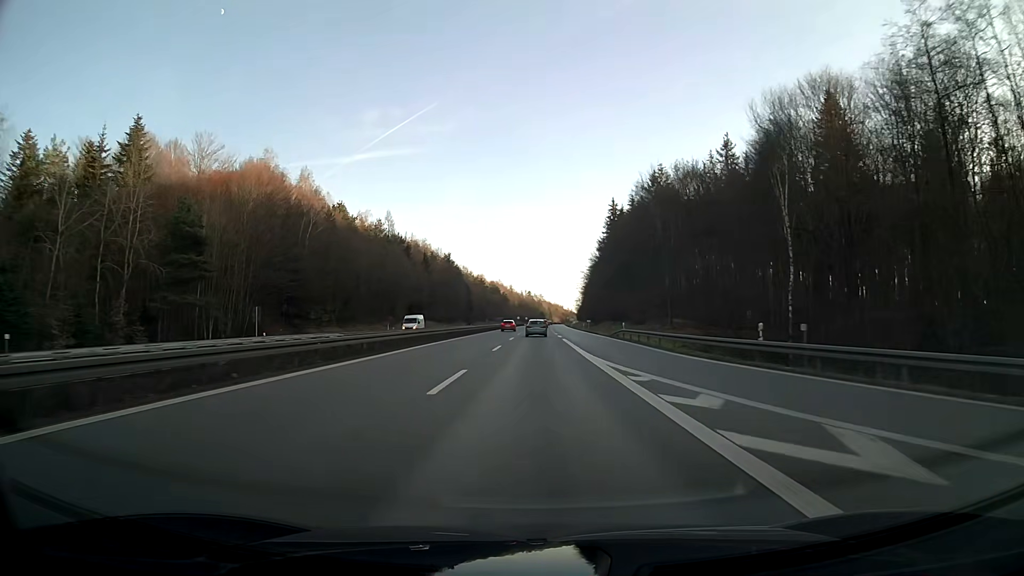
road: motorway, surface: asphalt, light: Day
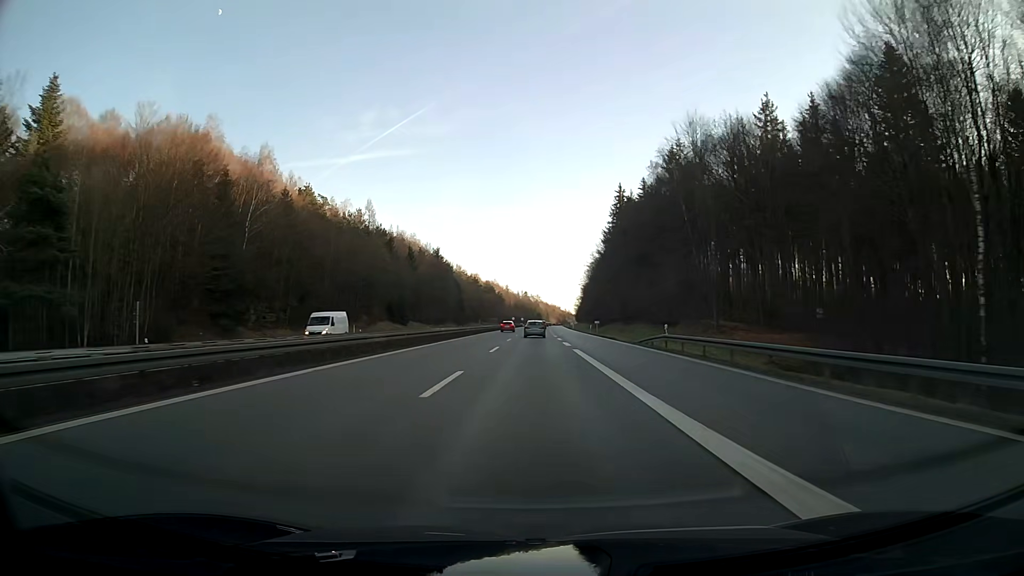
(0.0, +18.6) m; 0°
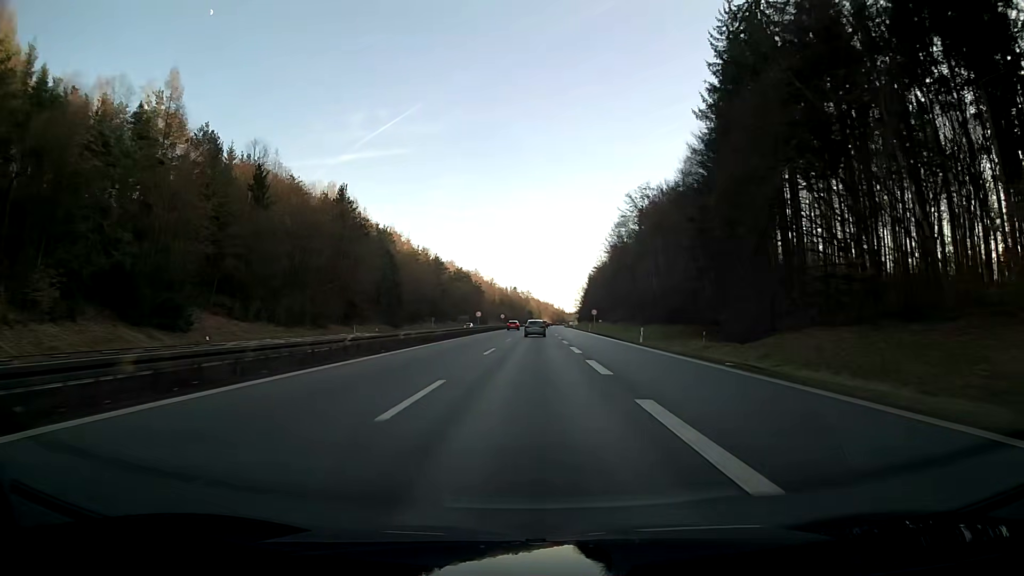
(+0.7, +93.9) m; +1°
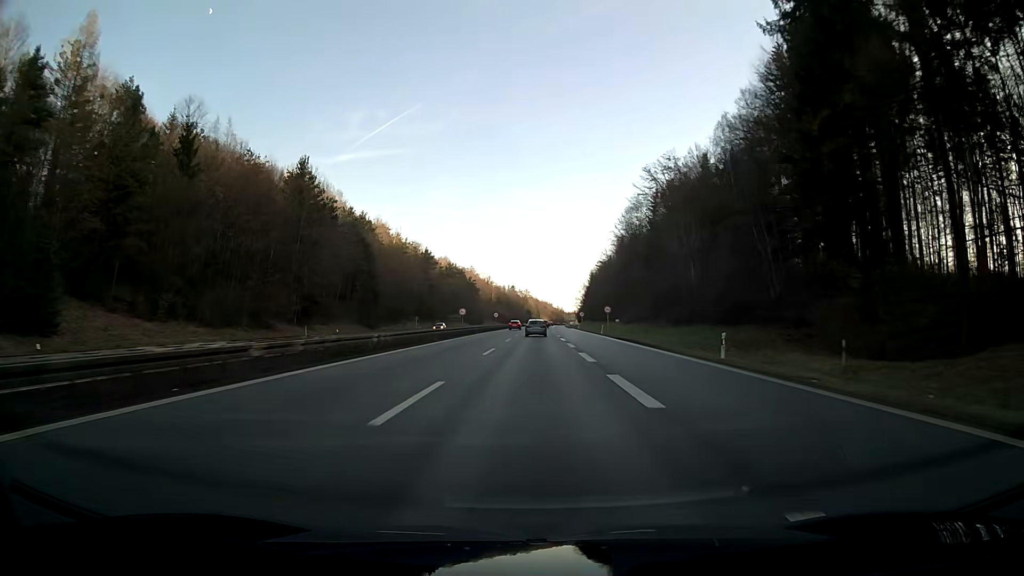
(0.0, +18.9) m; 0°
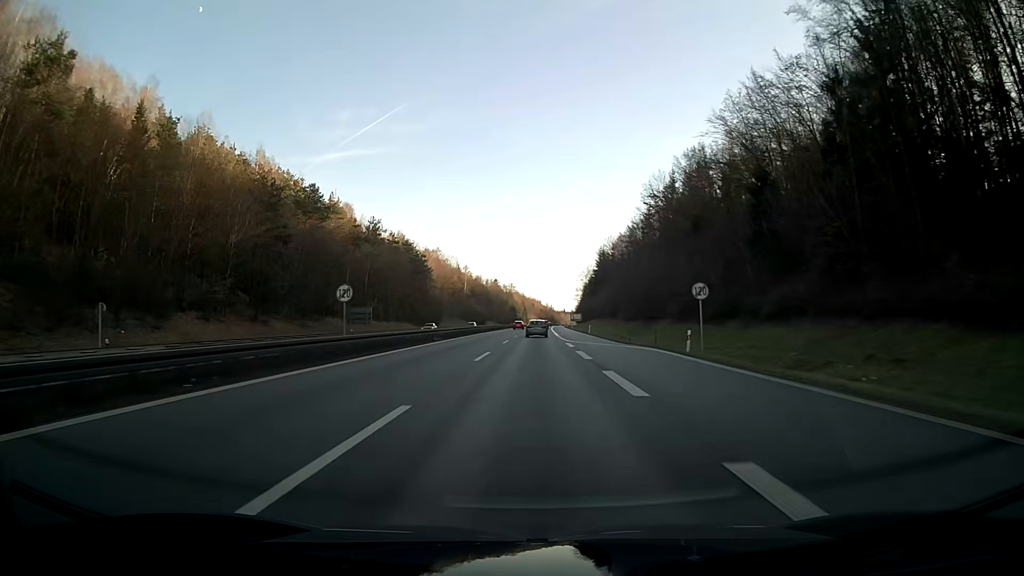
(+0.9, +94.7) m; +1°
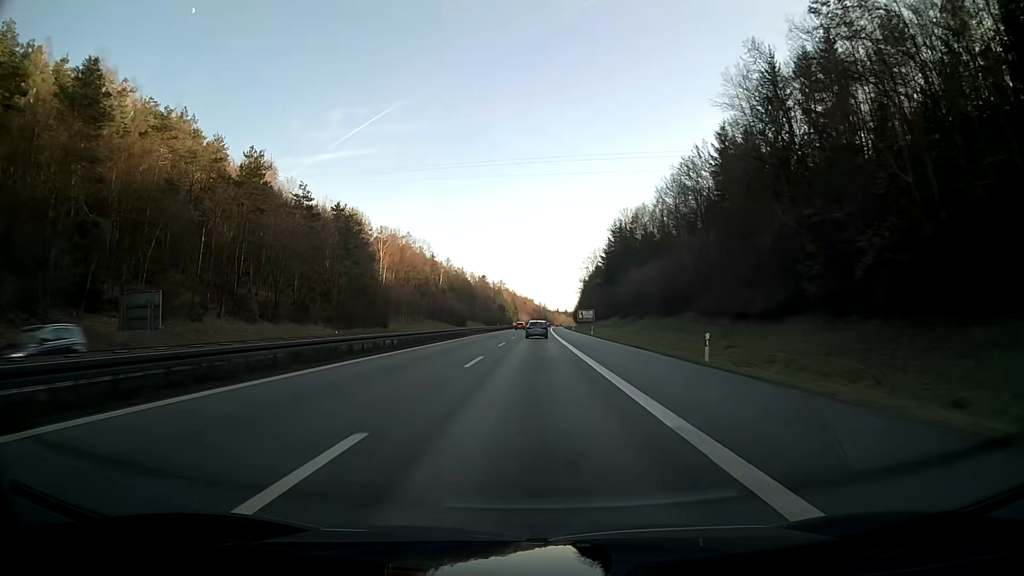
(+0.3, +56.8) m; +1°
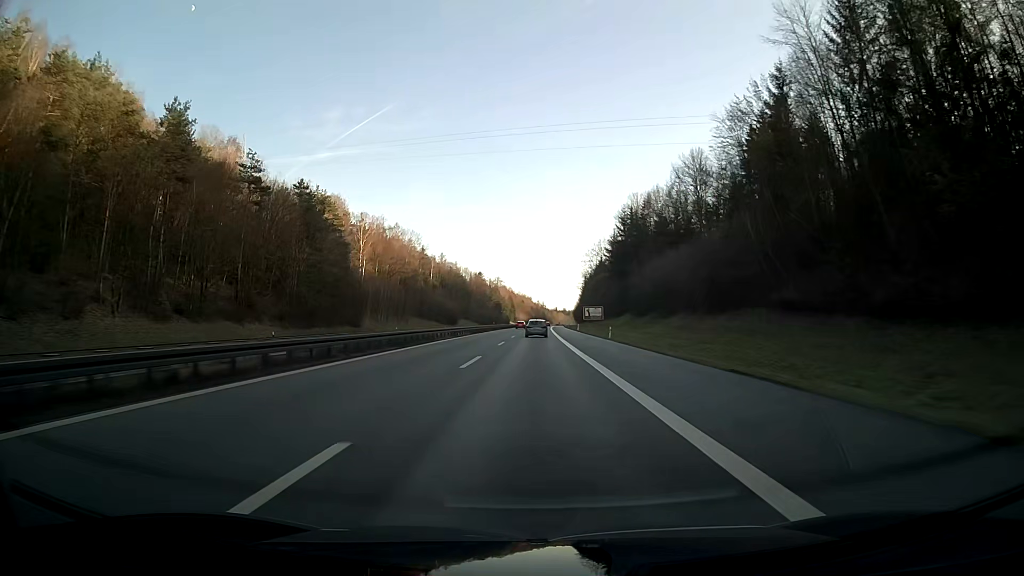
(0.0, +18.9) m; 0°
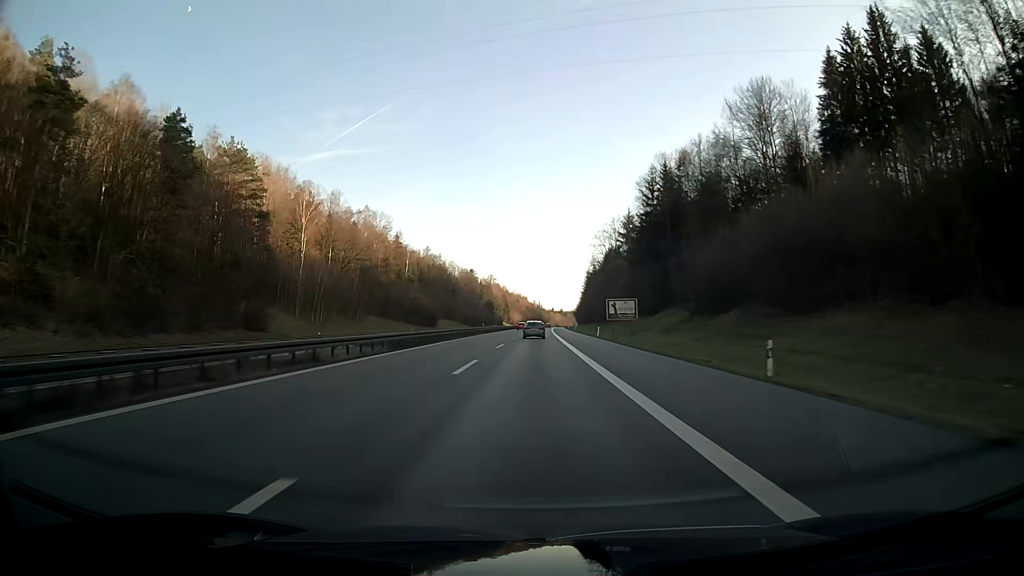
(+0.1, +38.0) m; 0°
